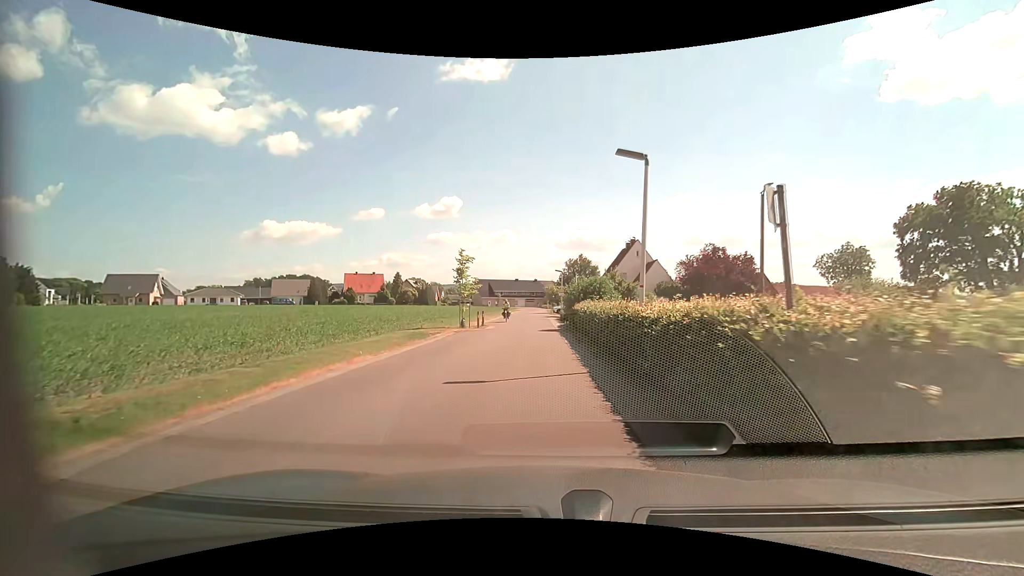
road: unclassified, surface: asphalt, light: Day
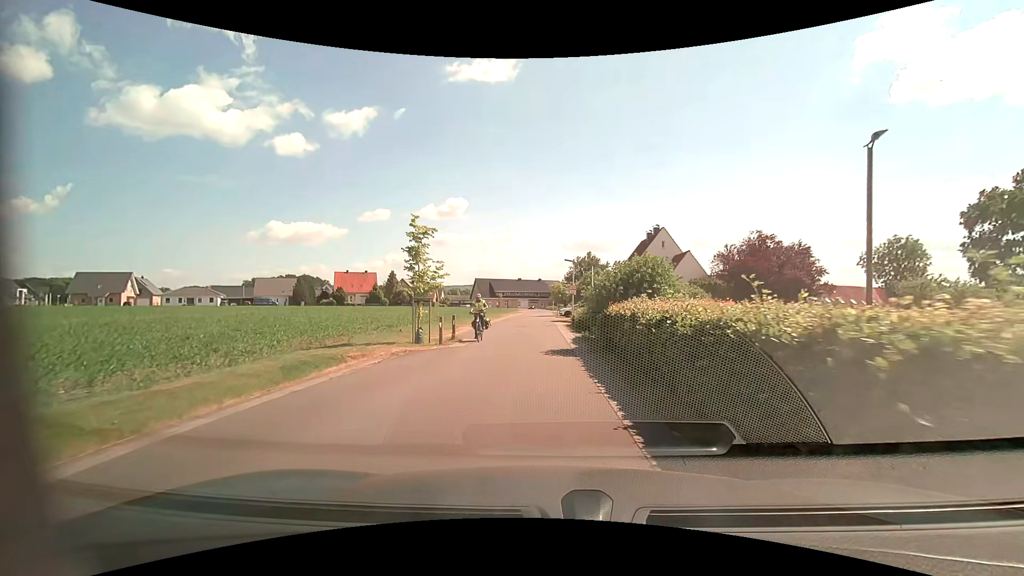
(-0.1, +11.6) m; -1°
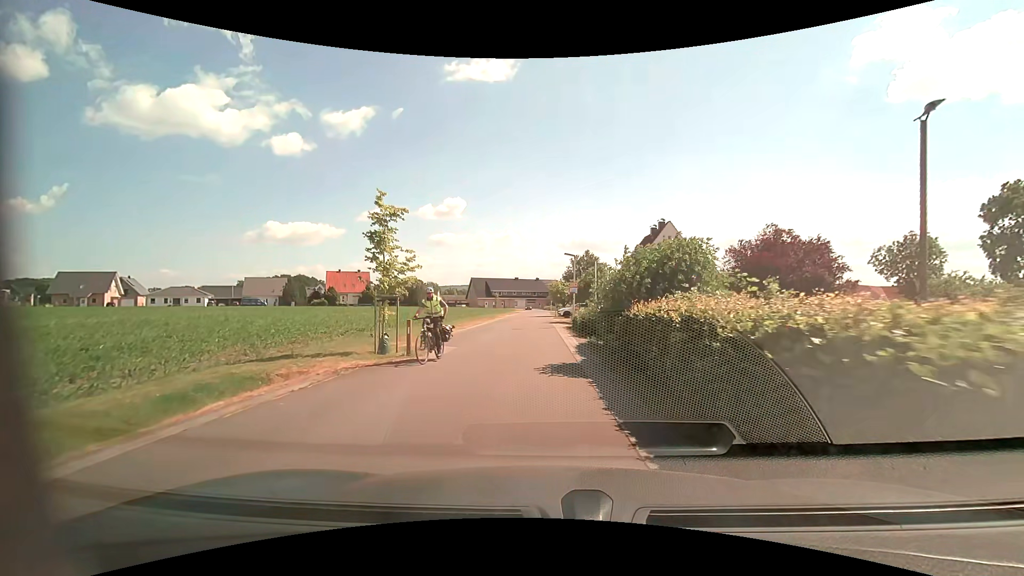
(0.0, +3.9) m; 0°
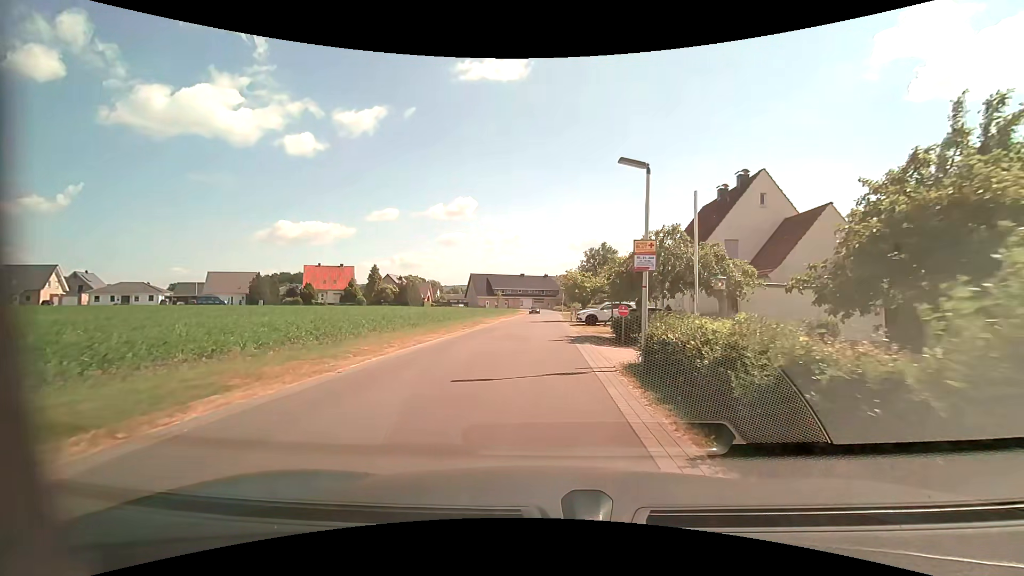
(-0.1, +19.6) m; -1°
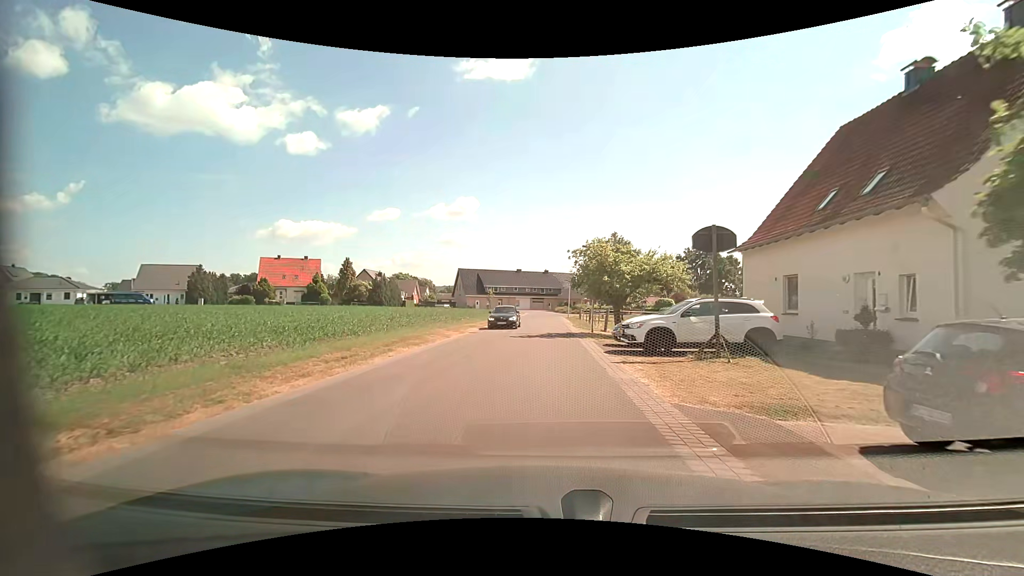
(-0.2, +19.8) m; 0°
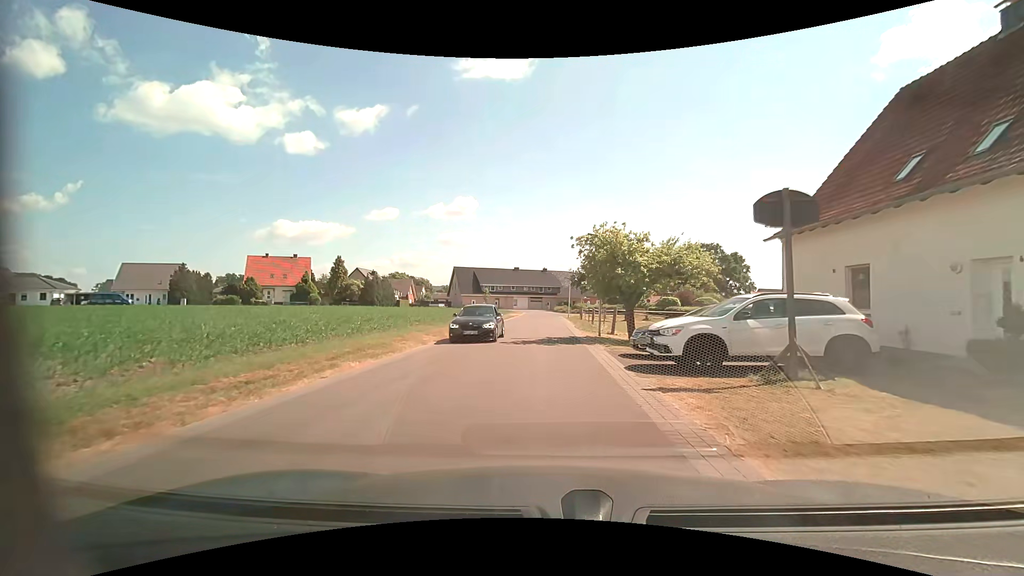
(0.0, +4.1) m; 0°
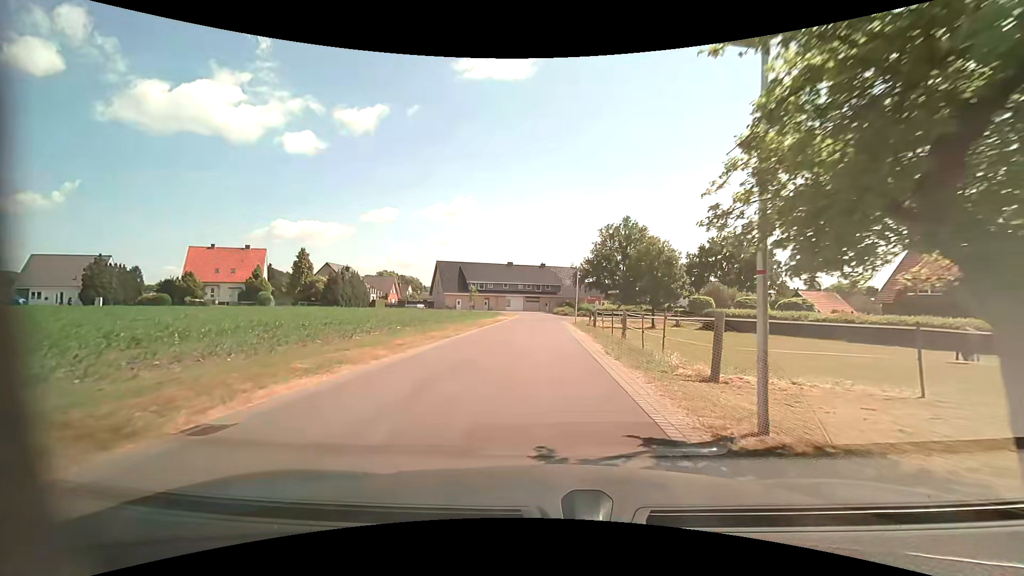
(0.0, +16.7) m; 0°
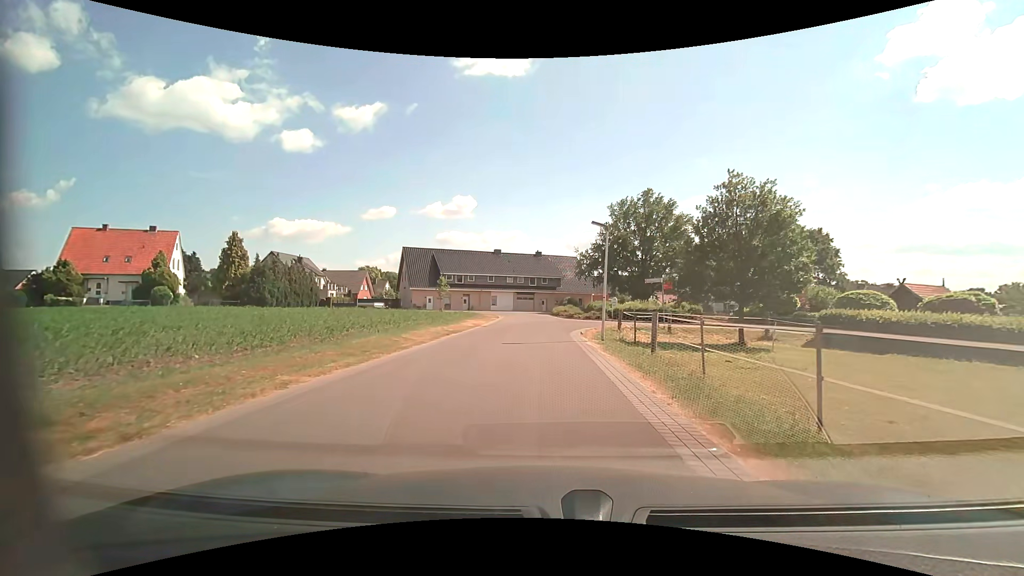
(+0.1, +21.1) m; +1°
